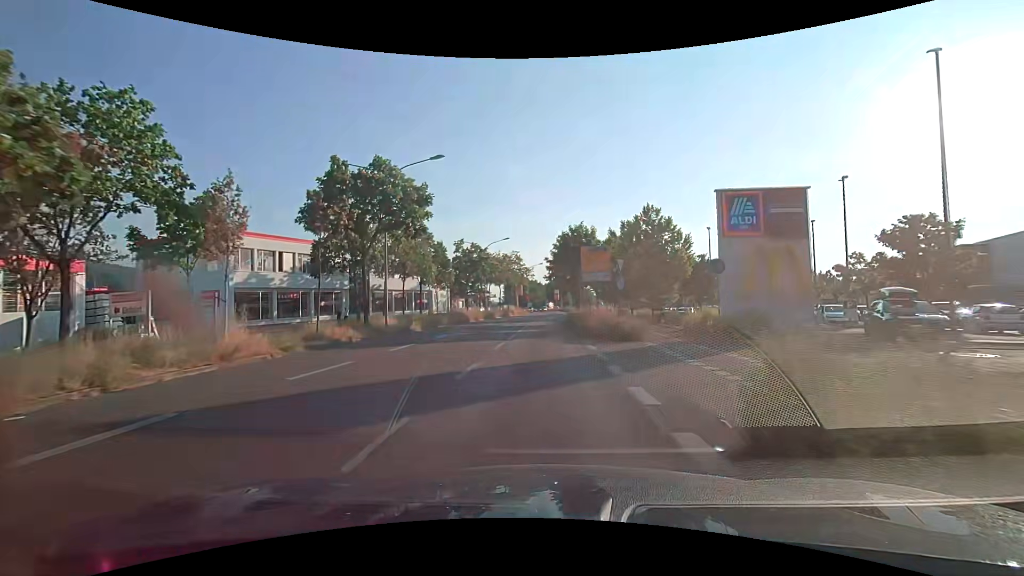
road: primary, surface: asphalt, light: Day
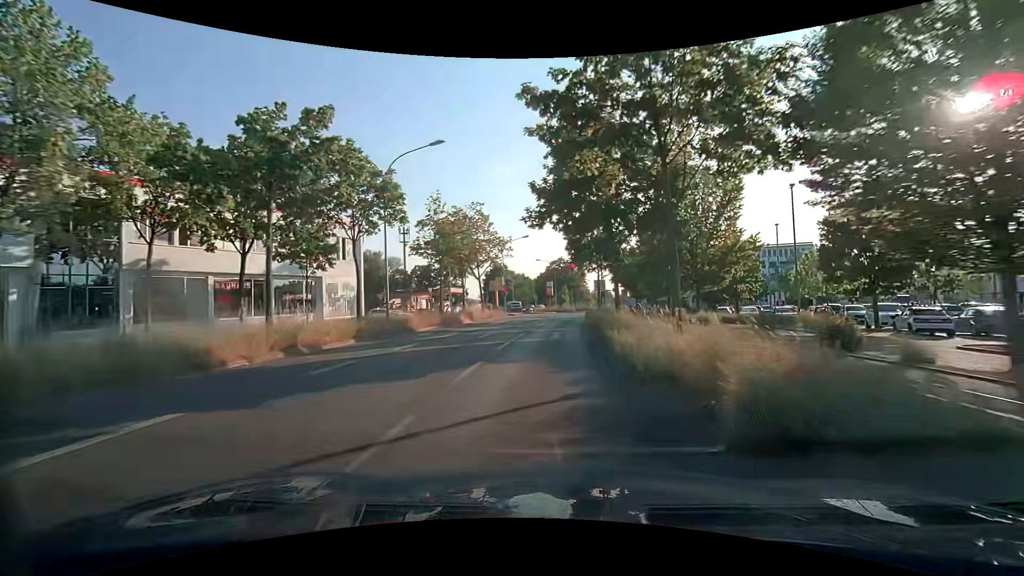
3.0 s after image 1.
(-0.1, +36.5) m; +1°
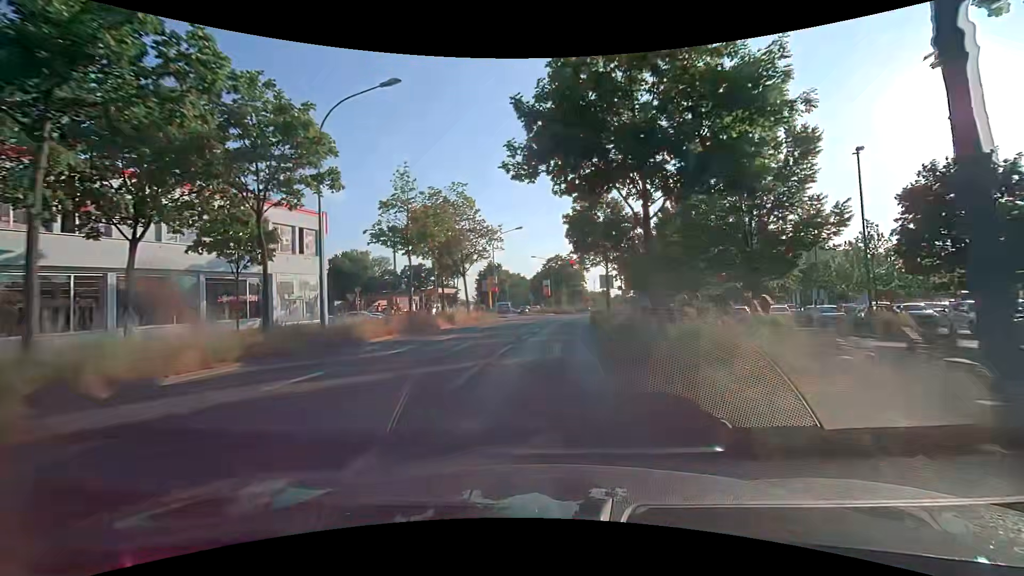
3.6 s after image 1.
(-0.1, +7.3) m; -1°
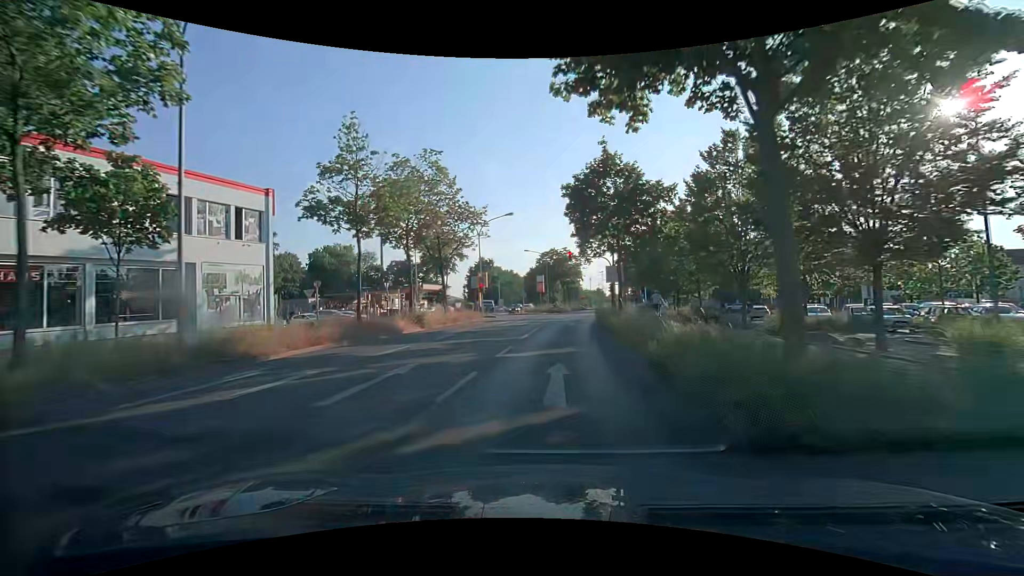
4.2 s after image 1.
(+0.1, +7.0) m; +2°
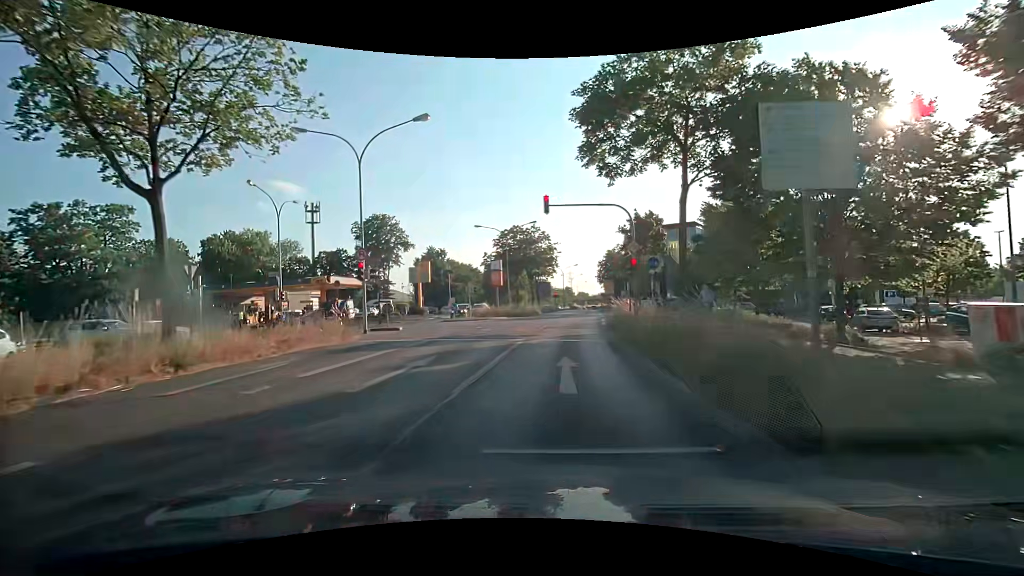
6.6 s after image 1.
(+0.5, +23.5) m; +4°
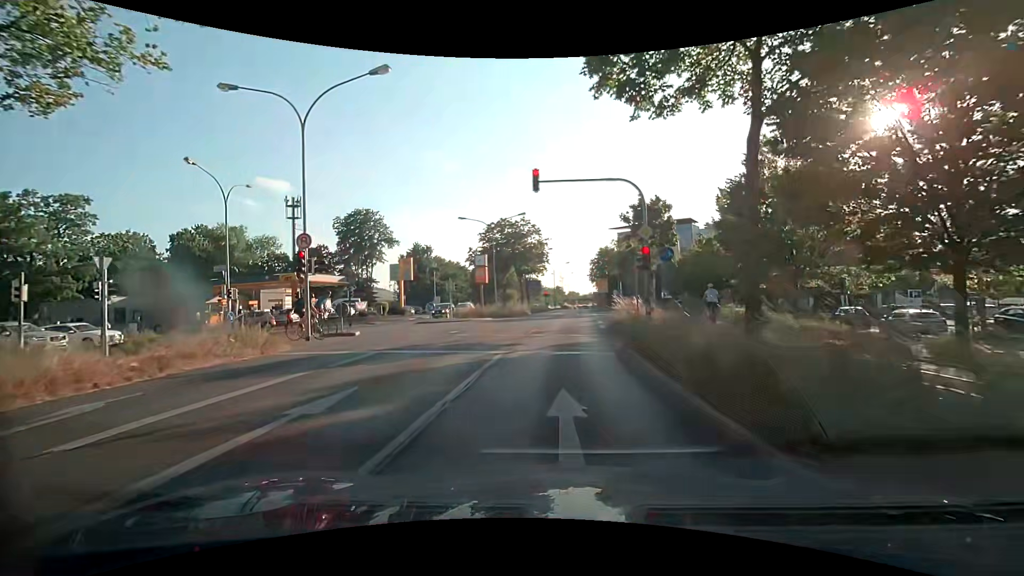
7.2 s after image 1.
(0.0, +4.3) m; +1°
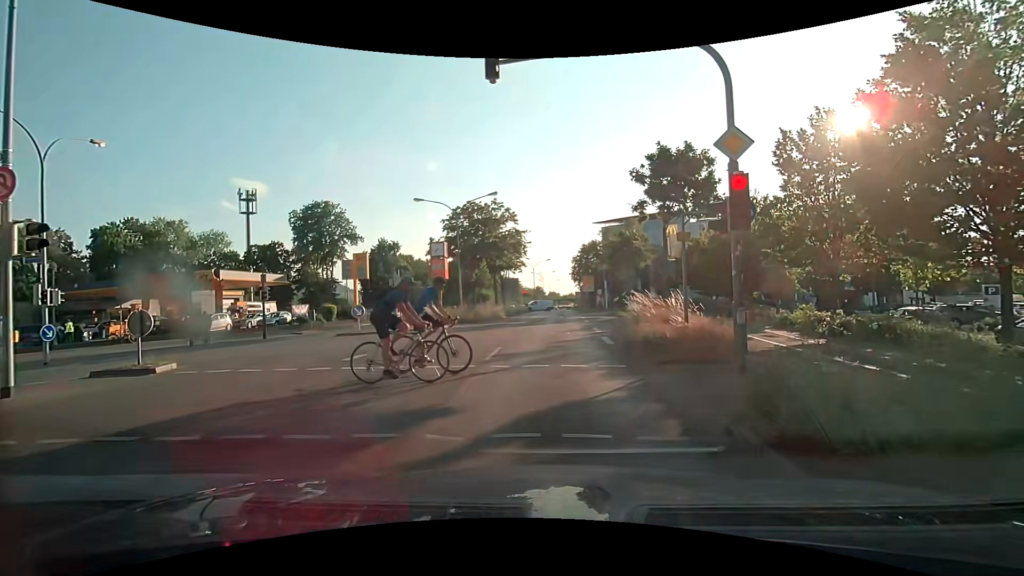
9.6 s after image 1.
(+0.1, +8.6) m; +3°
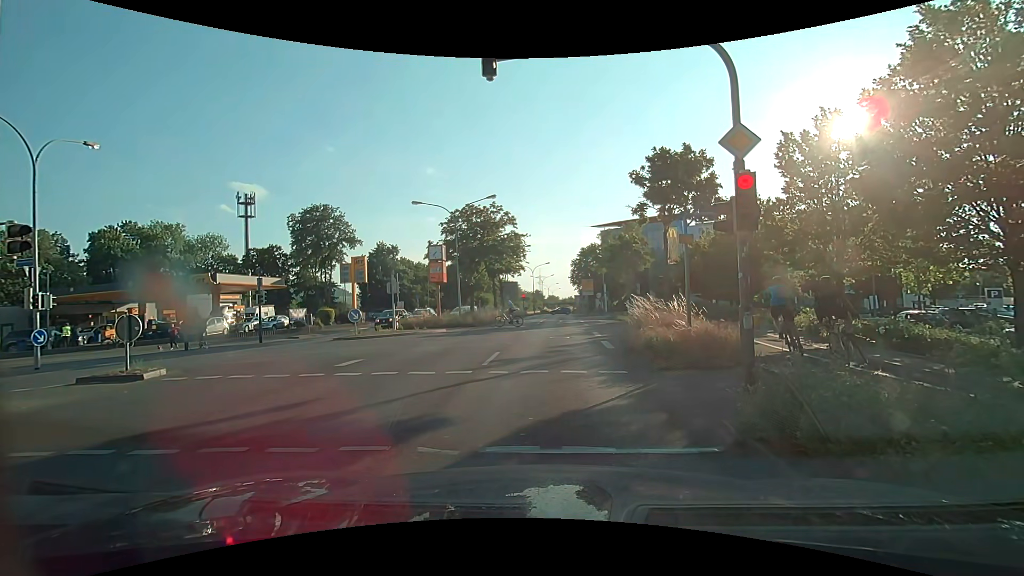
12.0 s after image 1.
(0.0, +0.3) m; 0°
